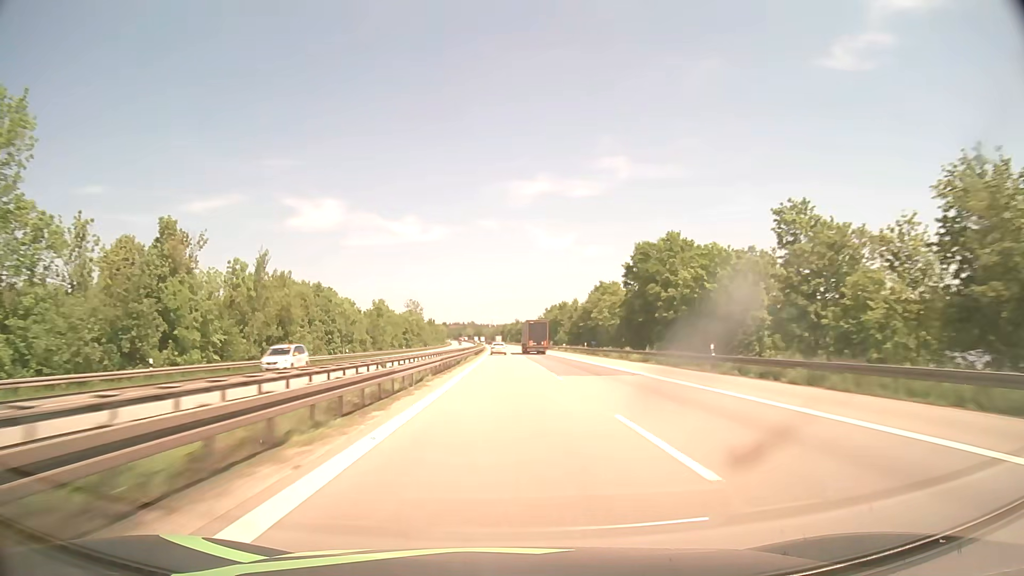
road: motorway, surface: asphalt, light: Day
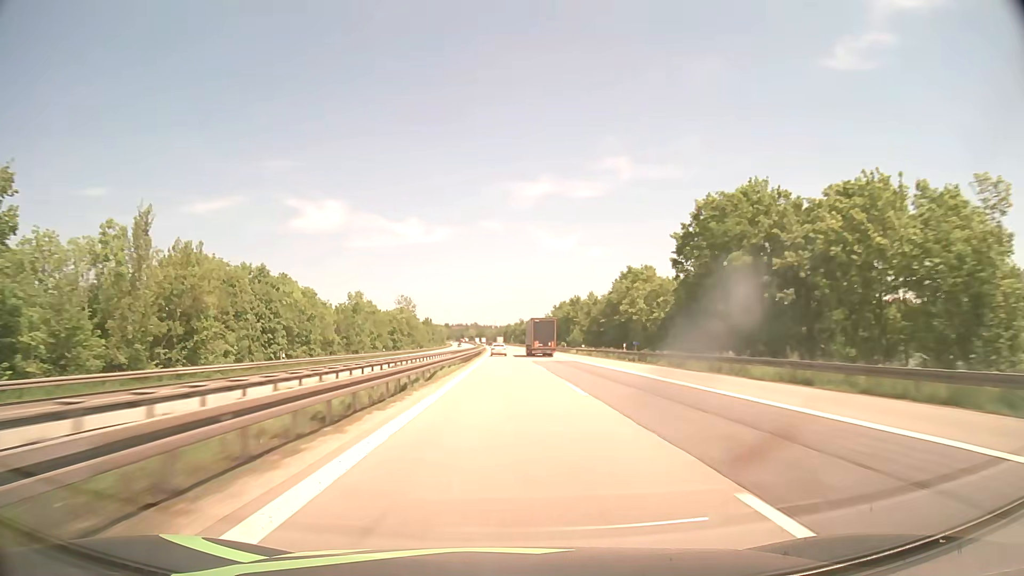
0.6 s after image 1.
(-0.1, +25.0) m; 0°
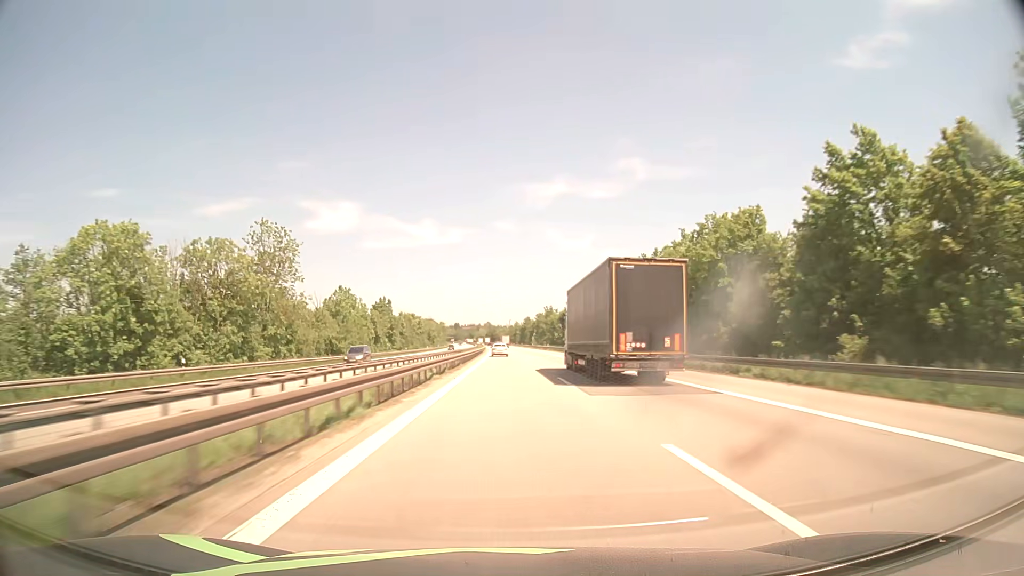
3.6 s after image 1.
(-1.3, +123.4) m; -1°
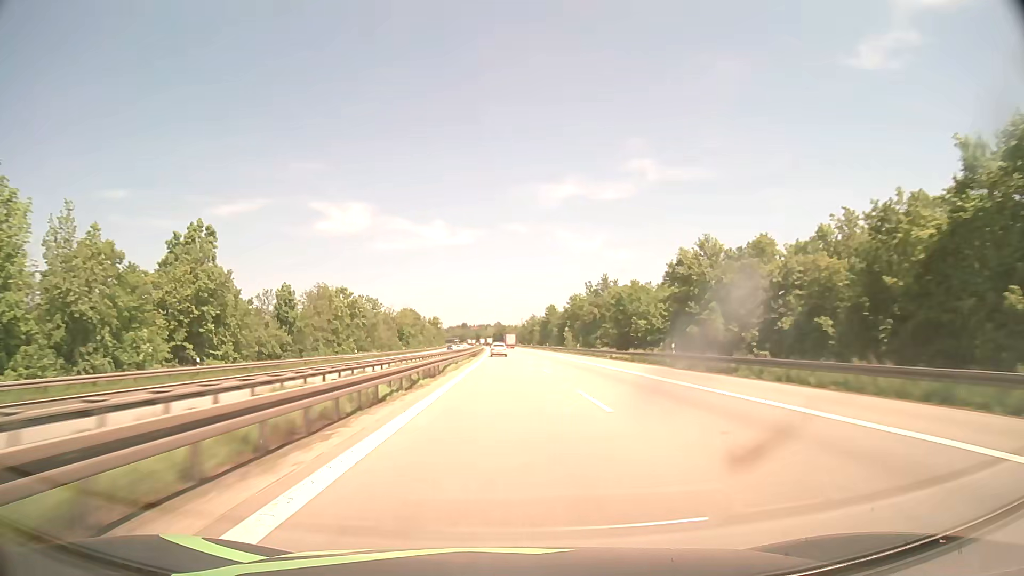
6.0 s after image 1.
(-0.9, +97.8) m; -1°
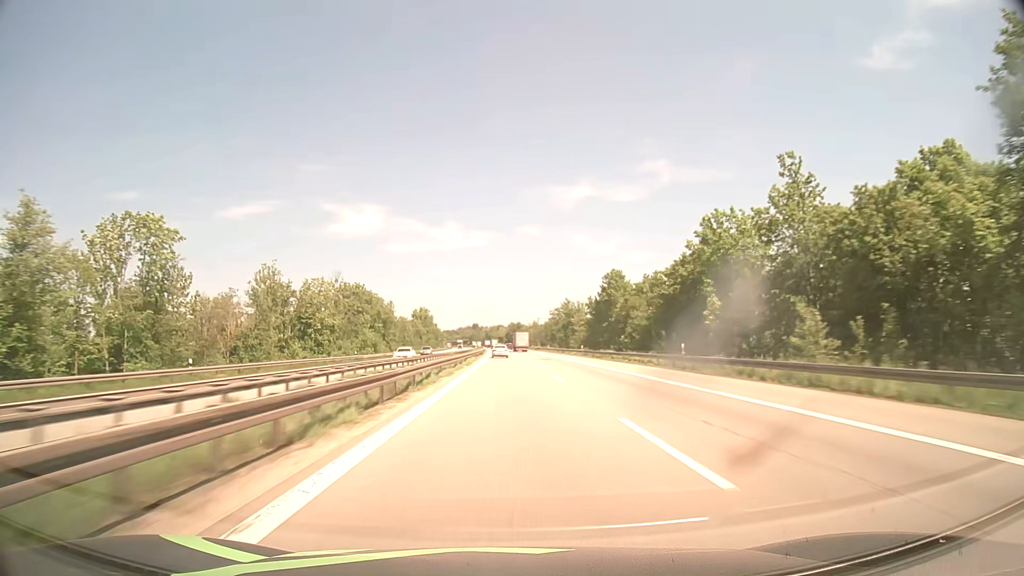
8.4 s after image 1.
(-1.1, +97.5) m; -1°
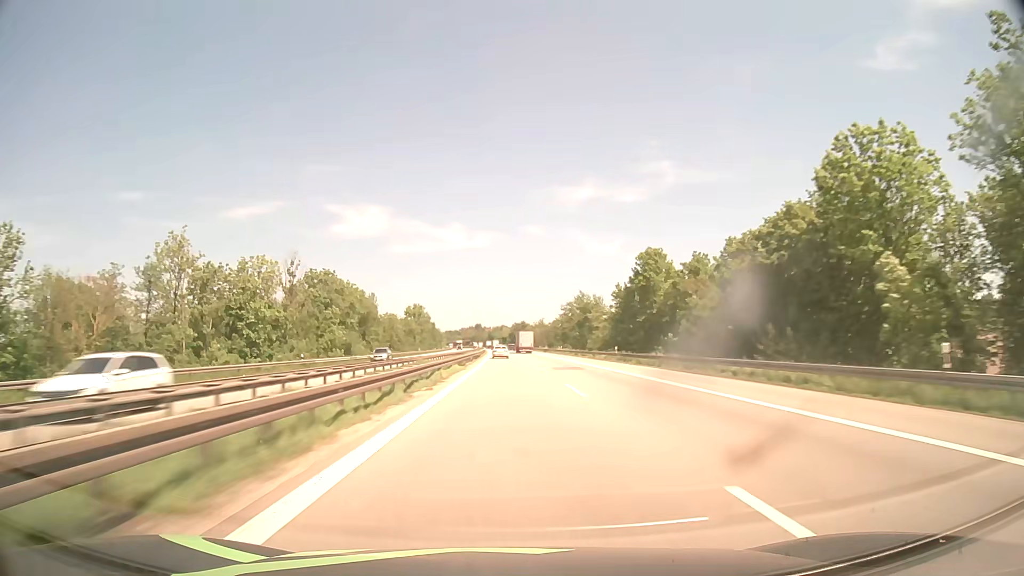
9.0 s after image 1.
(-0.1, +24.4) m; 0°
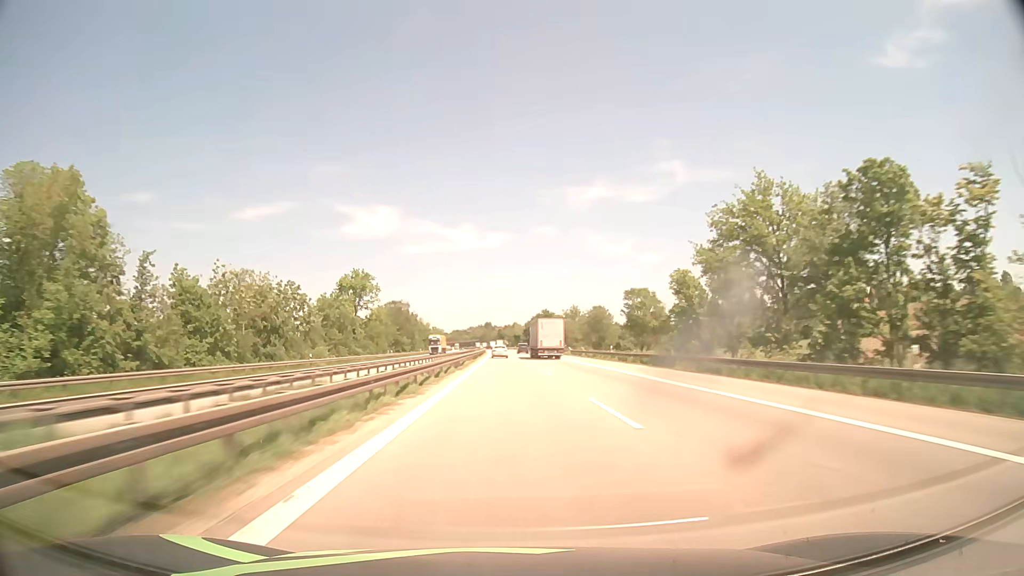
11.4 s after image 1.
(-0.9, +97.4) m; -1°
